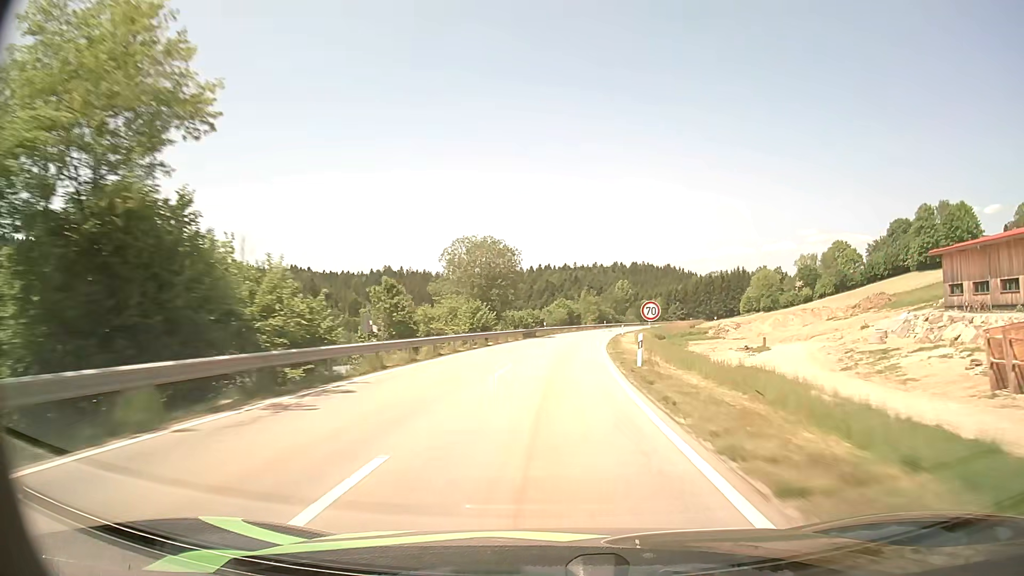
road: secondary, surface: asphalt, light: Day
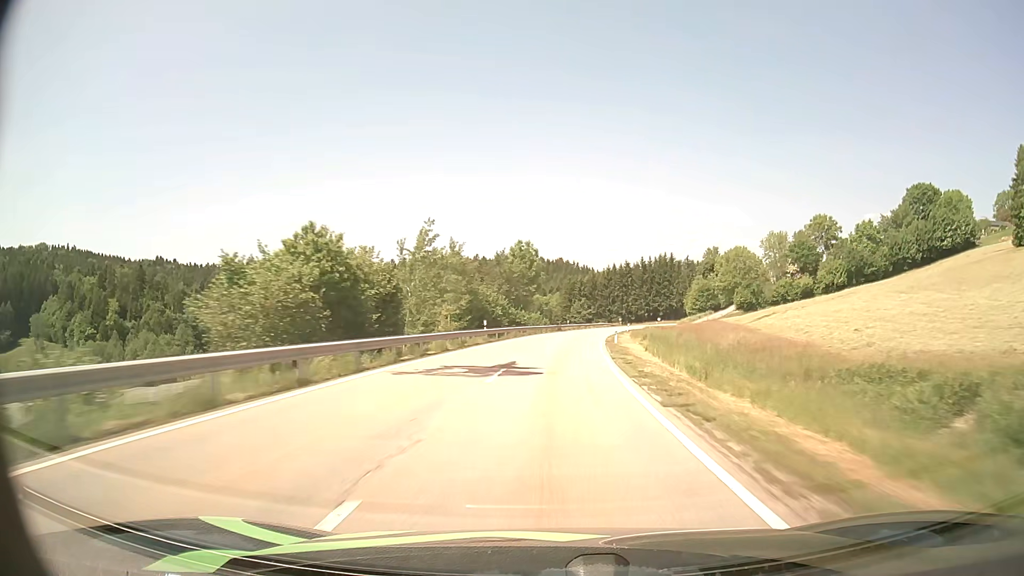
(+6.9, +81.4) m; +10°
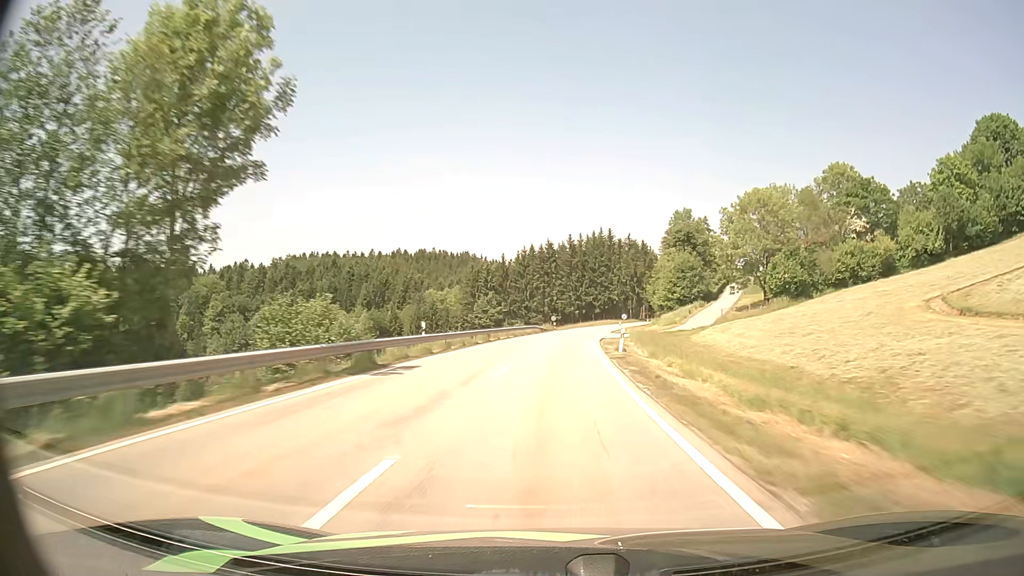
(+4.7, +65.6) m; +8°
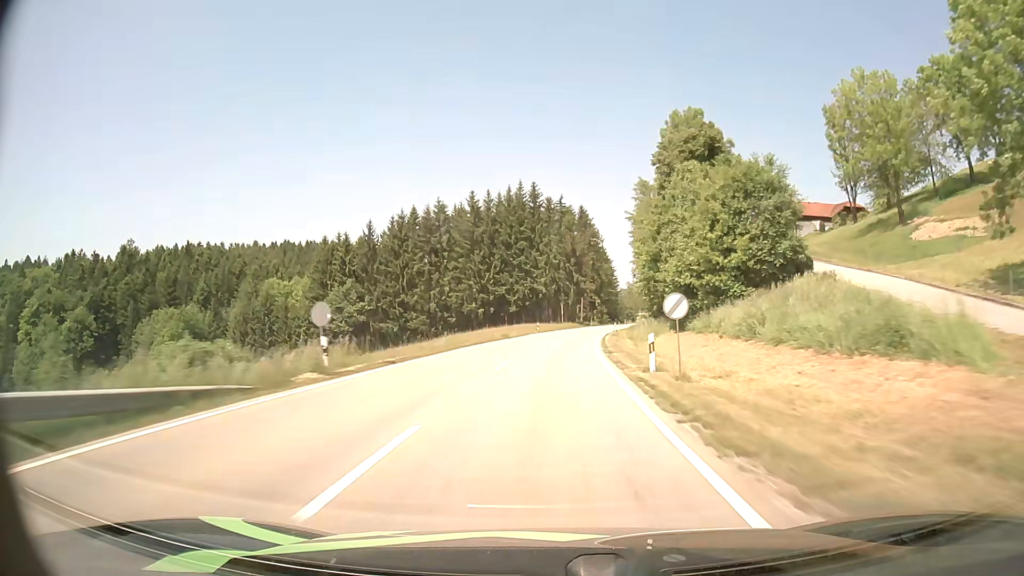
(+4.1, +65.9) m; +7°
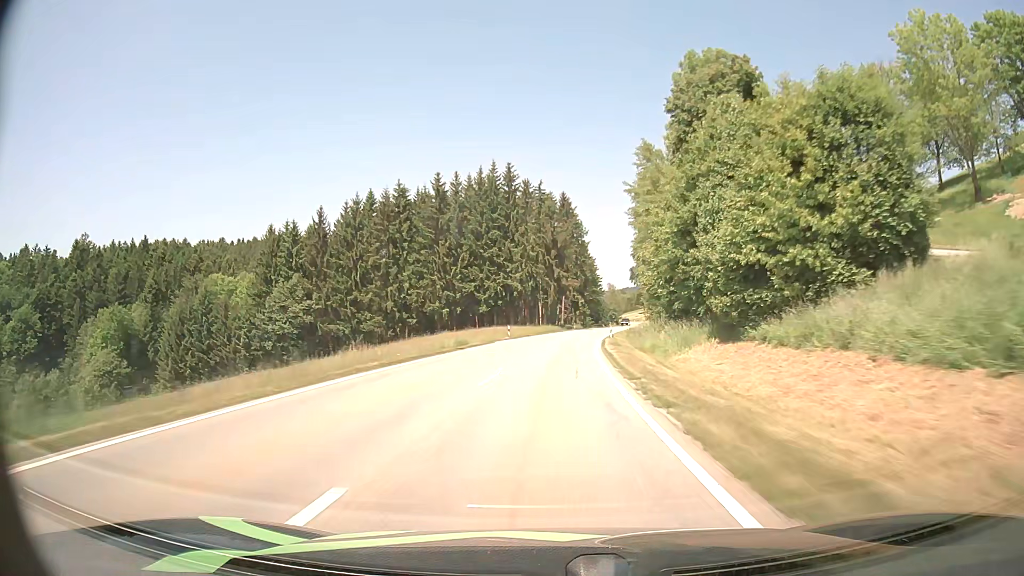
(+0.3, +16.6) m; +2°
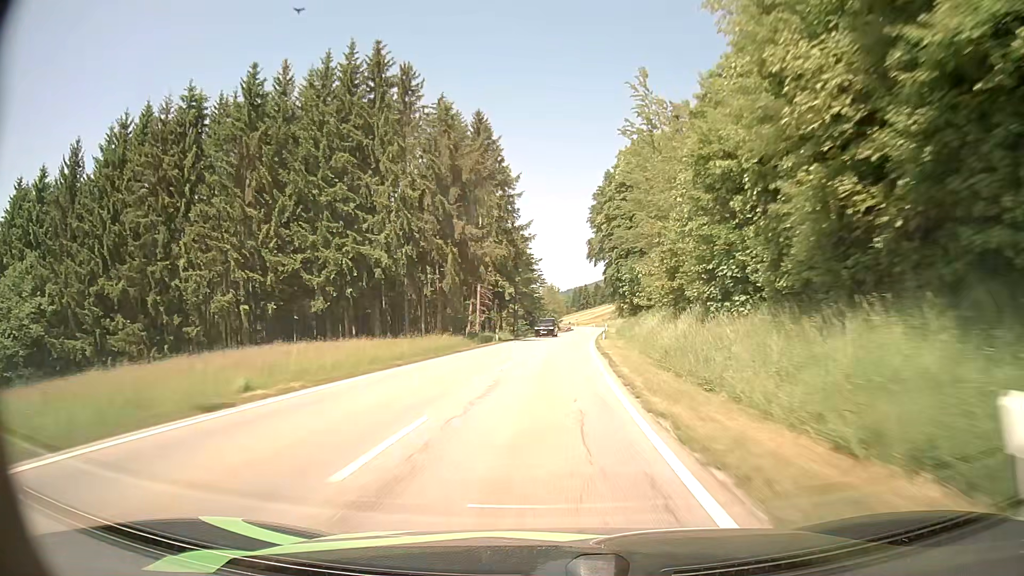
(+2.6, +49.0) m; +6°
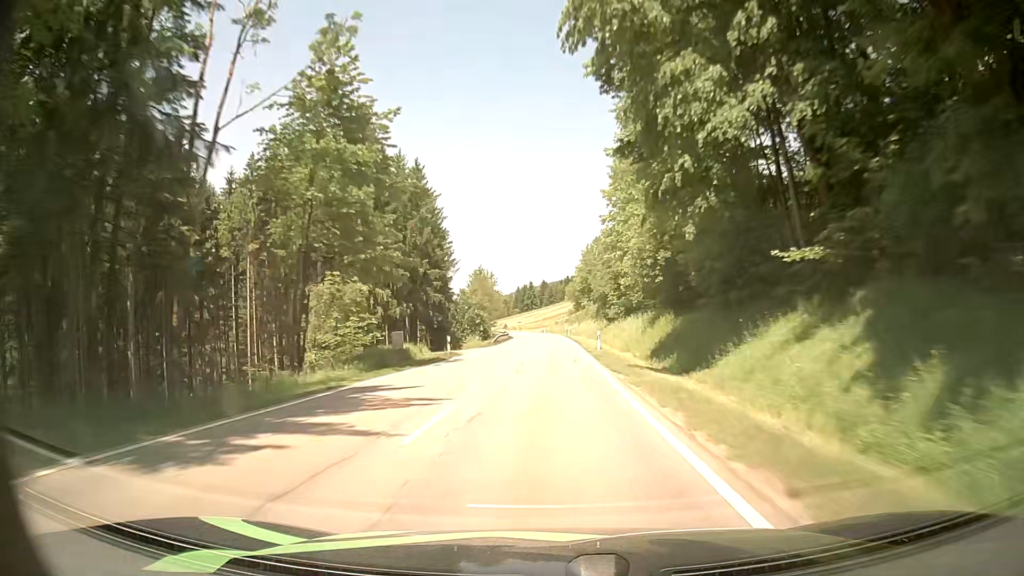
(+3.2, +65.7) m; +5°
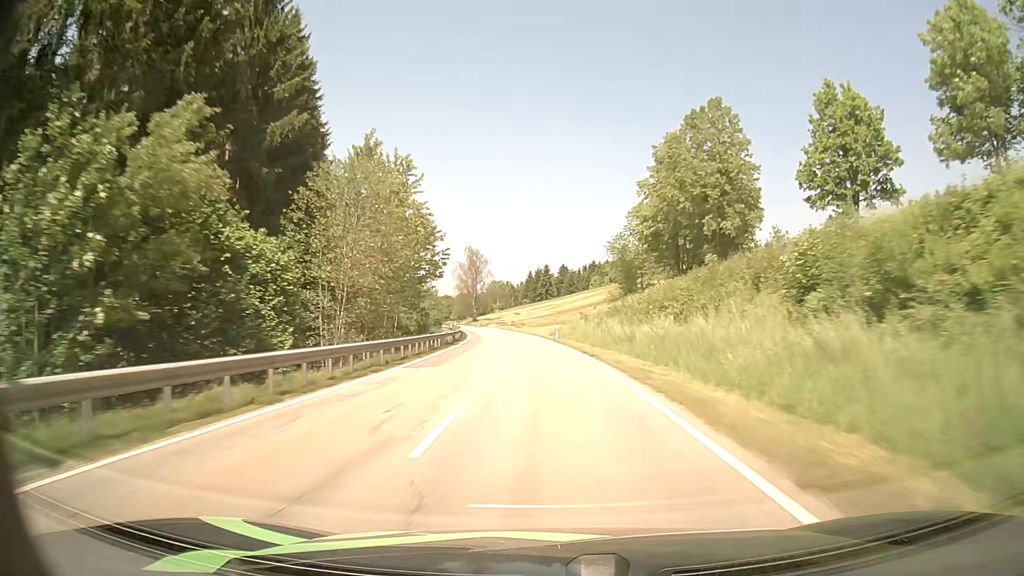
(0.0, +82.7) m; -1°
(0, +10) (0, +20) (-1, +30) (-1, +40) (-2, +50) (-3, +60) (-4, +70) (-5, +80) (-7, +90) (-8, +100) m
